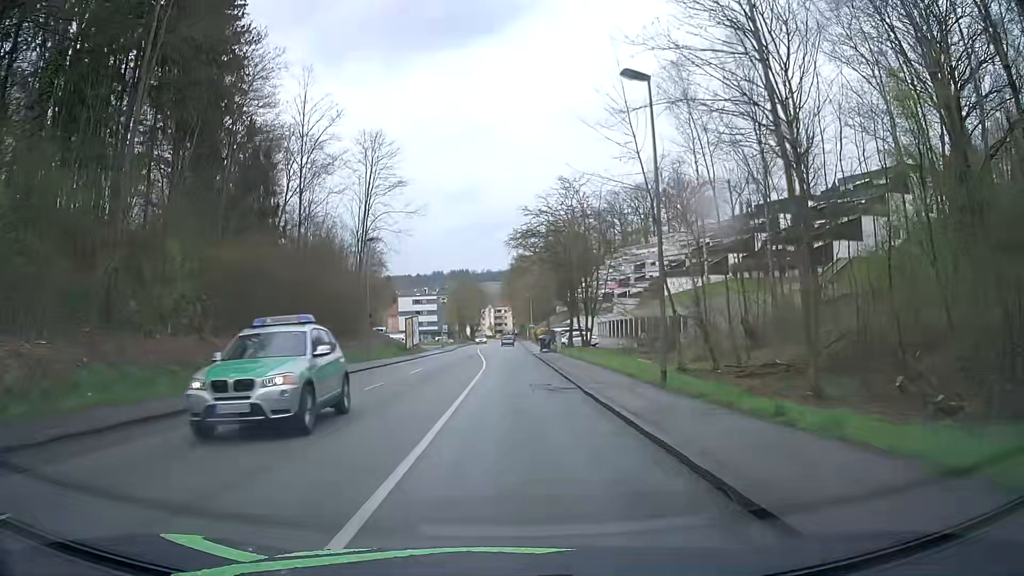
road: tertiary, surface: asphalt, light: Day
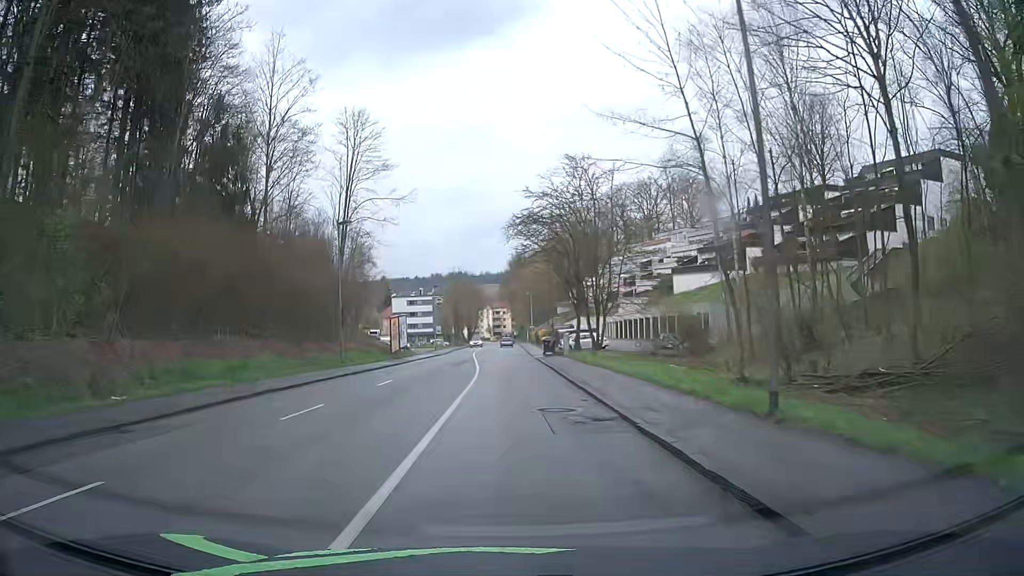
(+0.1, +7.3) m; +1°
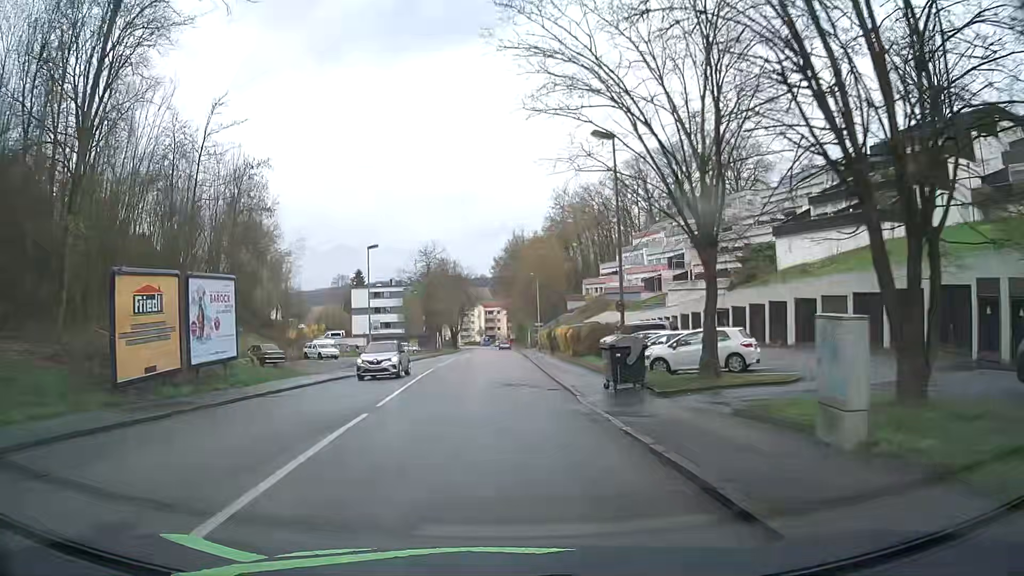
(+0.3, +38.1) m; +1°
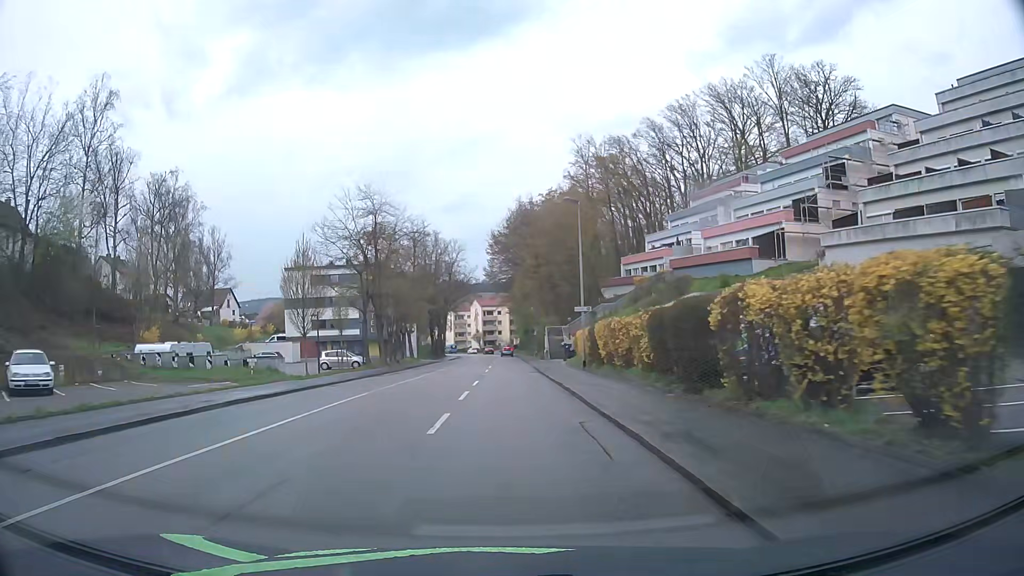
(-0.2, +39.4) m; -1°
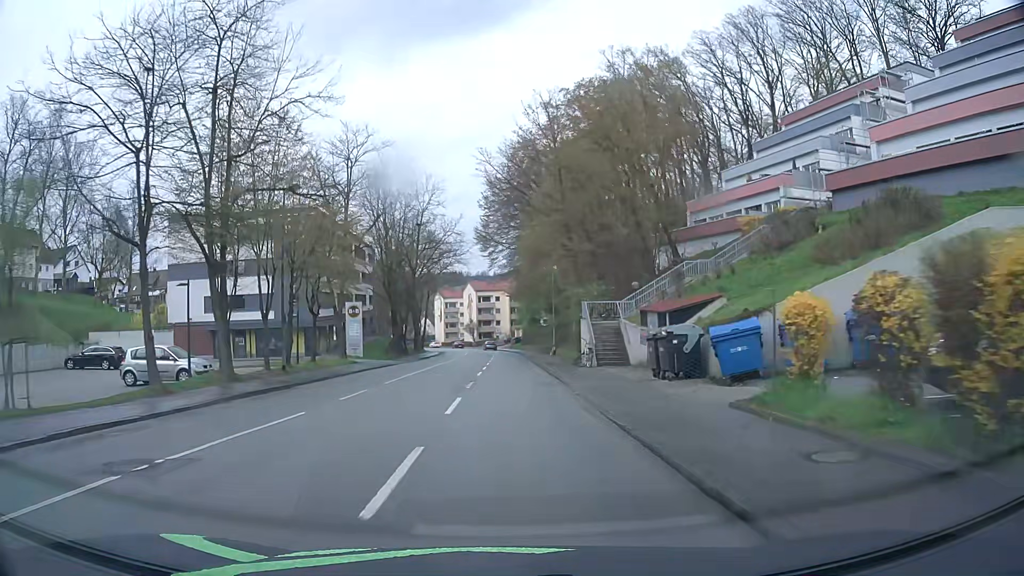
(0.0, +31.4) m; 0°
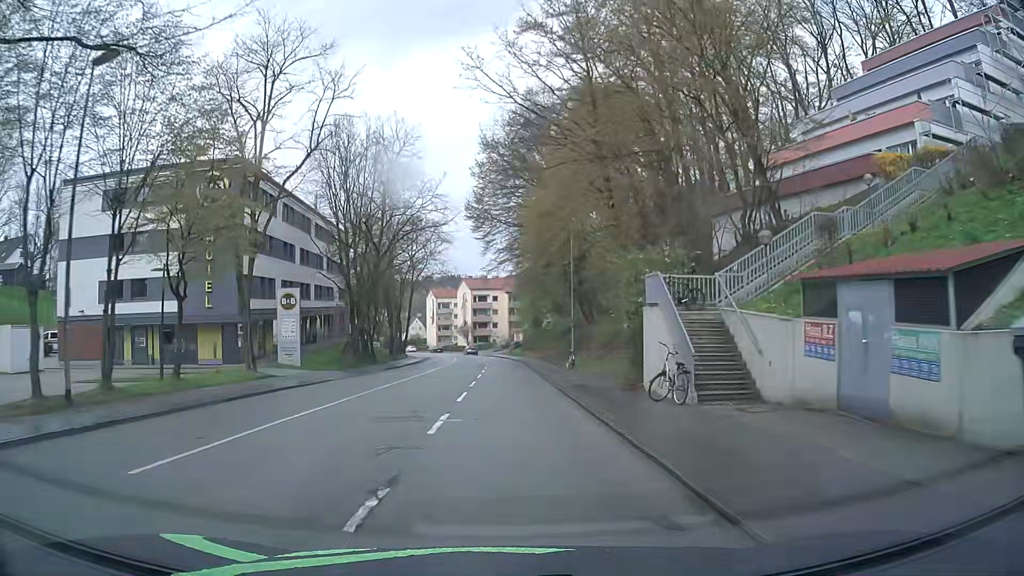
(+0.2, +15.7) m; +1°
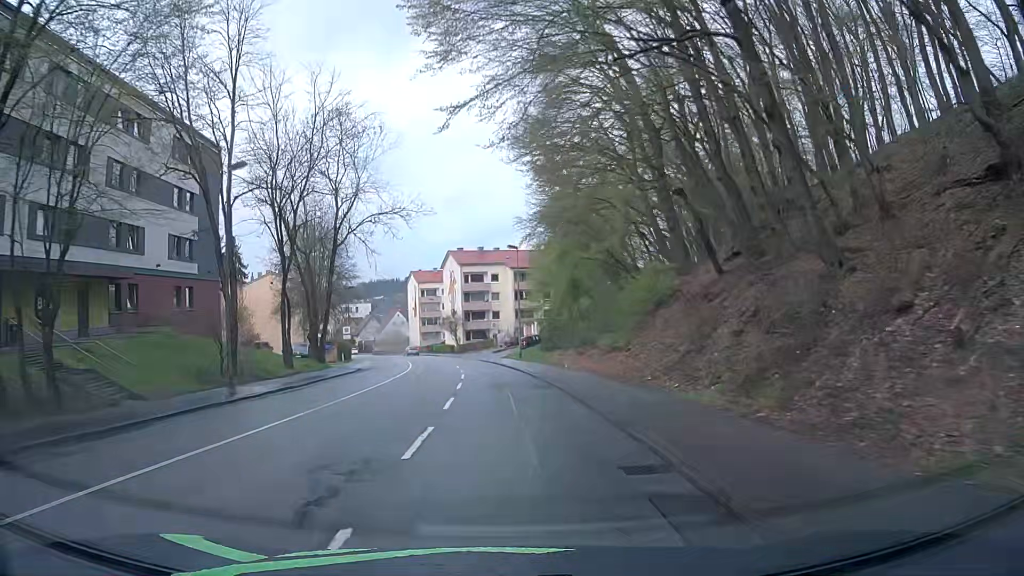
(-0.2, +39.2) m; 0°
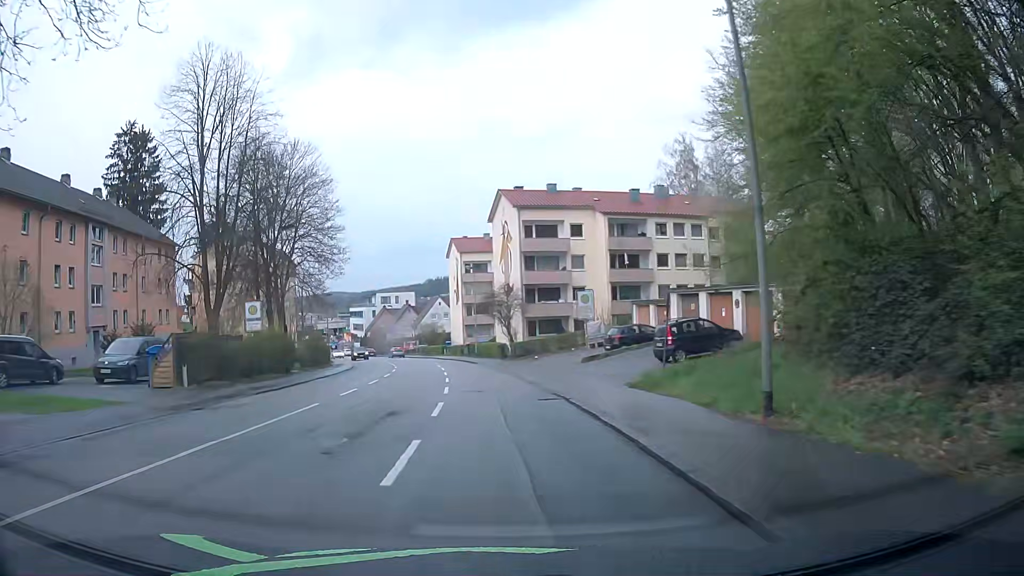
(-1.6, +39.1) m; -7°
(0, +10) (0, +20) (-1, +30) (-2, +40) (-3, +50) (-5, +60) (-7, +69) (-10, +79) (-12, +89) (-15, +98) m
